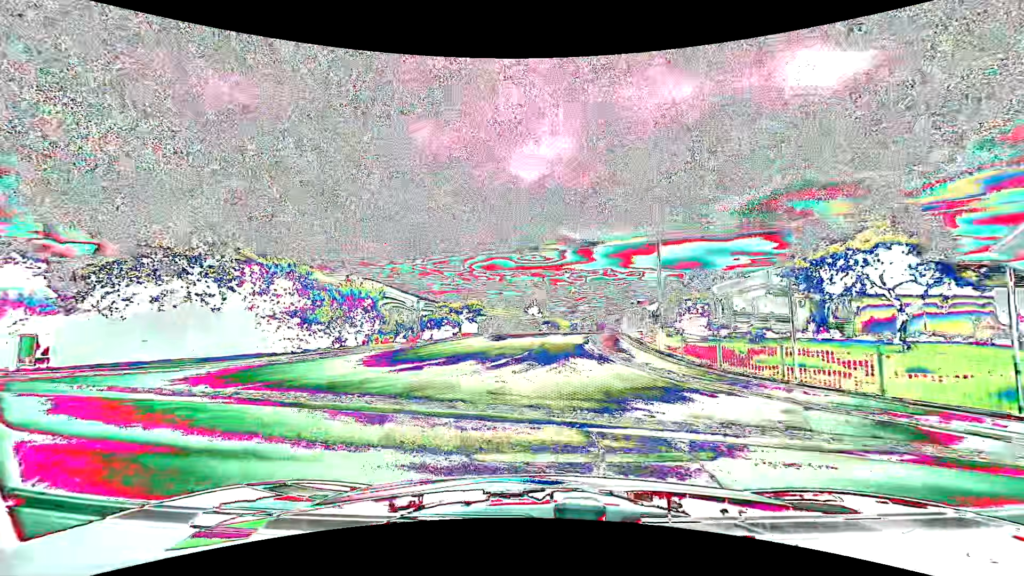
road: residential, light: Day
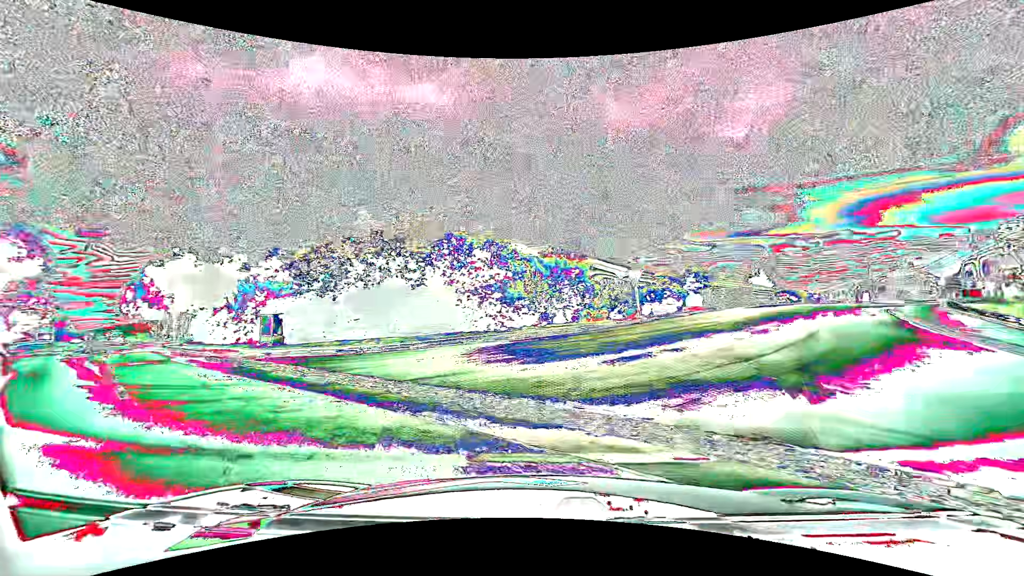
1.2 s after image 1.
(-1.0, +4.9) m; -23°
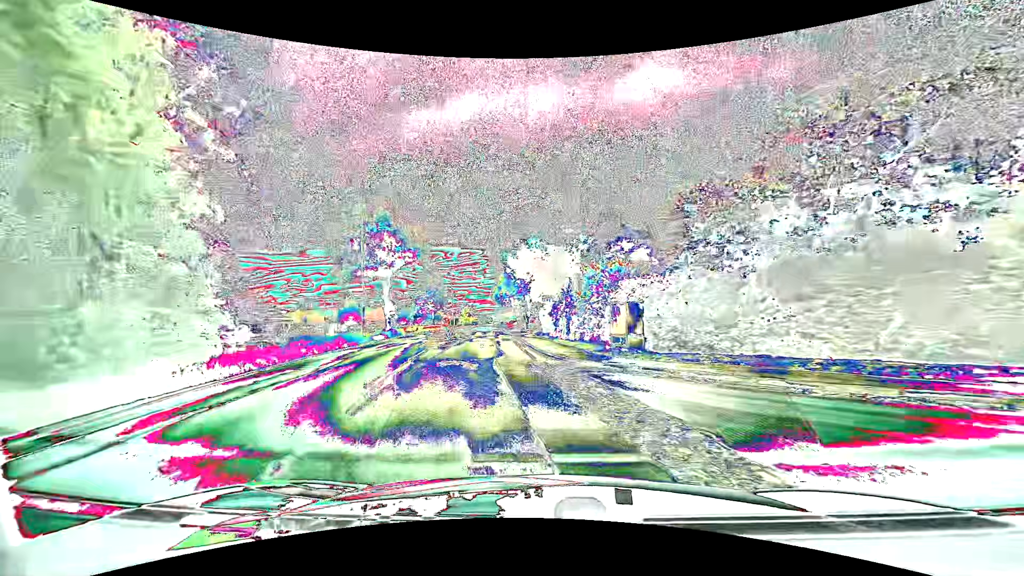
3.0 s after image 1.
(-4.4, +9.8) m; -39°
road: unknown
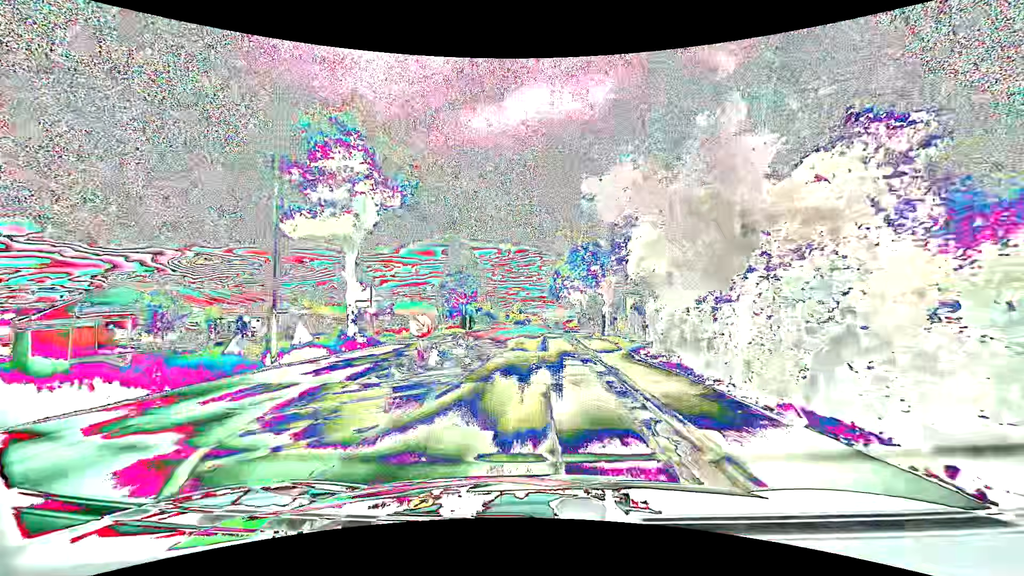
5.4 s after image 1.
(-1.6, +19.1) m; -6°
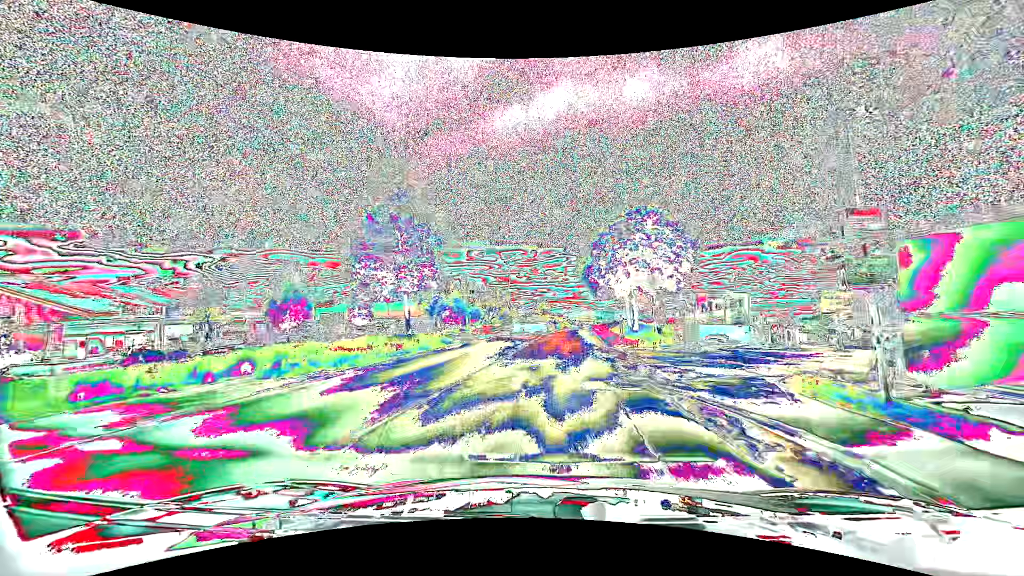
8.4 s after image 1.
(-0.5, +27.7) m; -4°
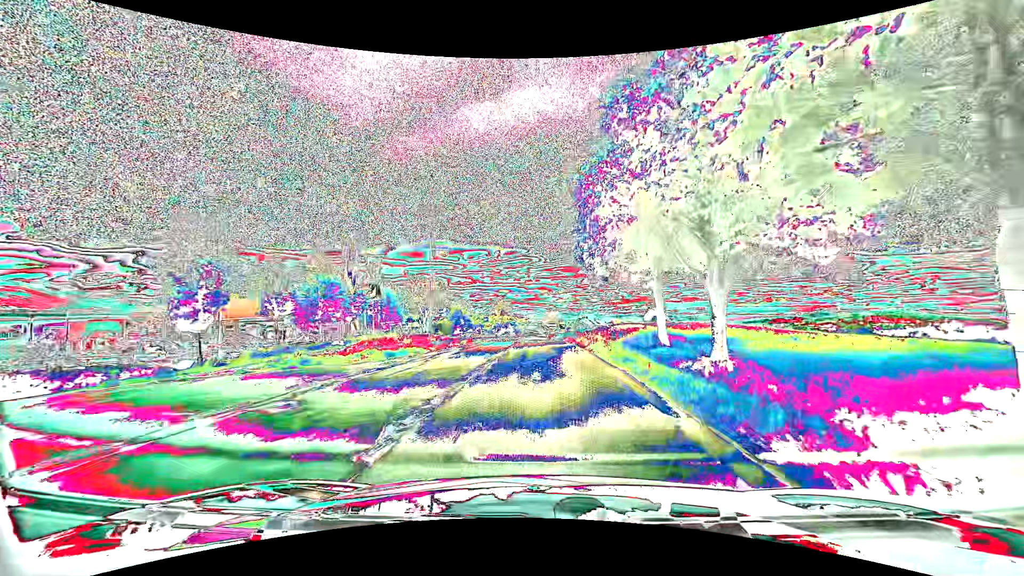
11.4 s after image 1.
(+1.7, +29.1) m; +5°
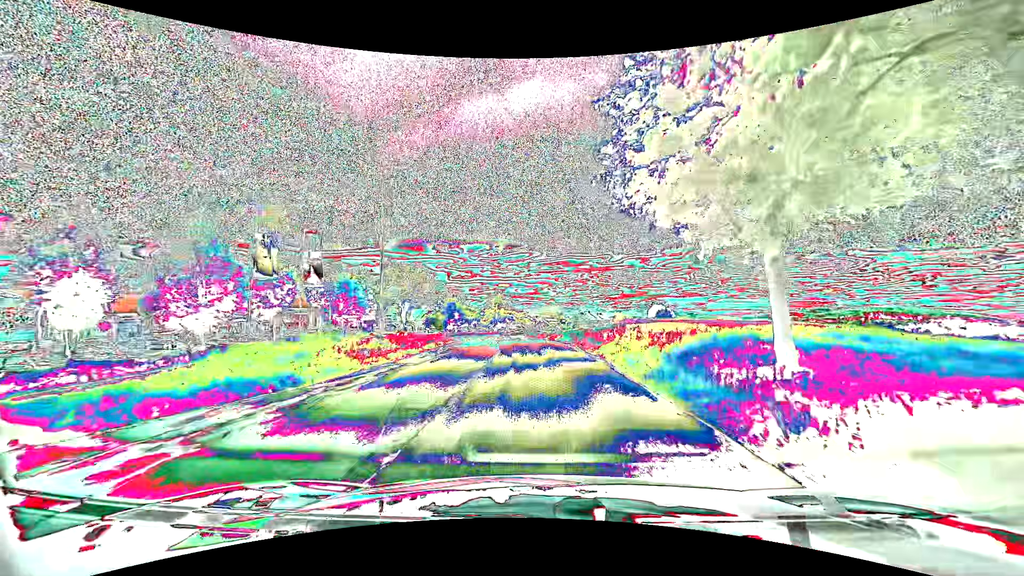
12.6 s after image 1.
(0.0, +12.5) m; 0°
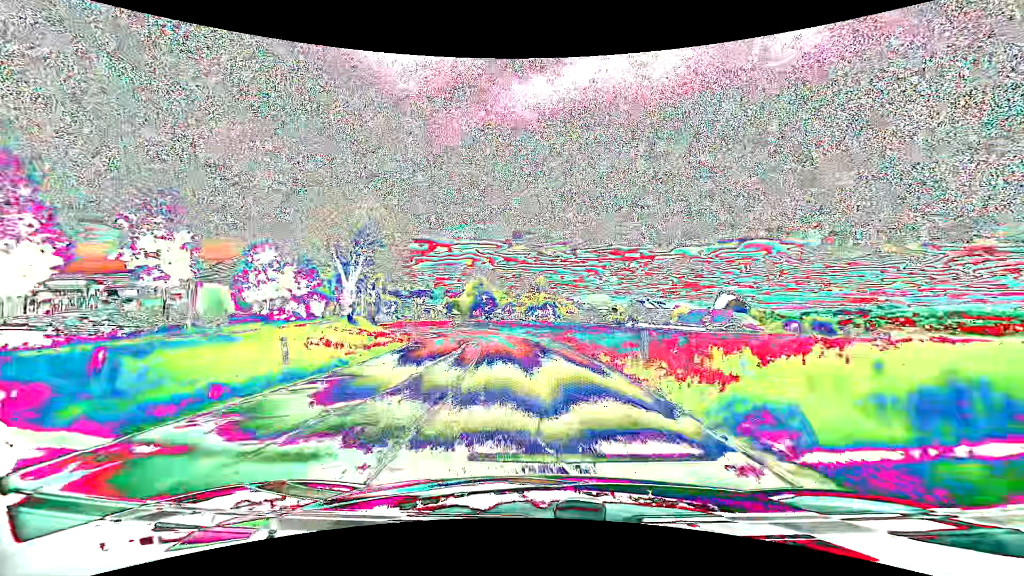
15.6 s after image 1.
(-0.8, +33.7) m; -5°
(0, +10) (-1, +20) (-2, +30) (-4, +40) (-6, +49) (-9, +59) (-13, +68) (-17, +77) (-22, +86) (-28, +94) m
